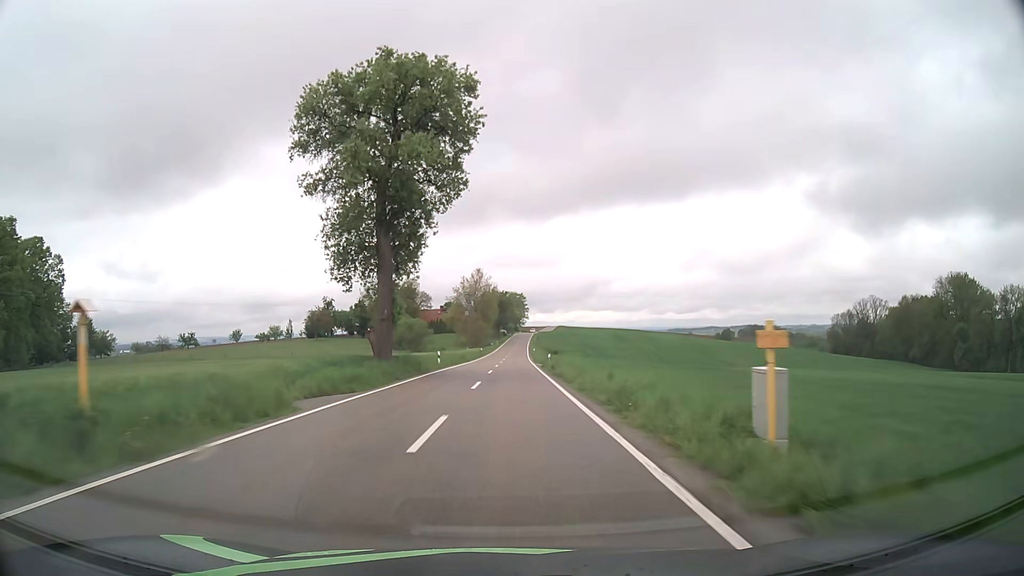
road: tertiary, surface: asphalt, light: Day
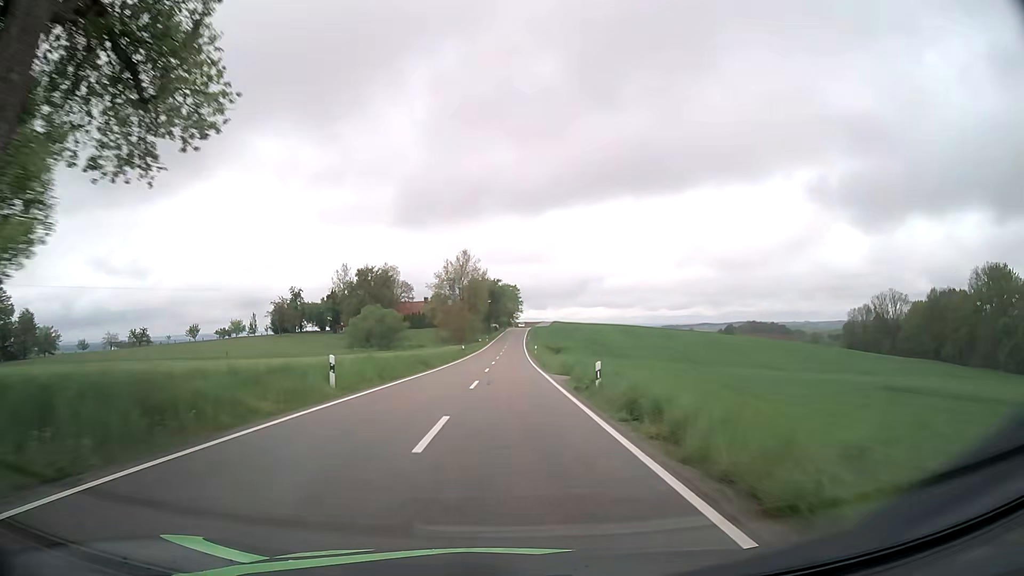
(+0.1, +25.3) m; +1°
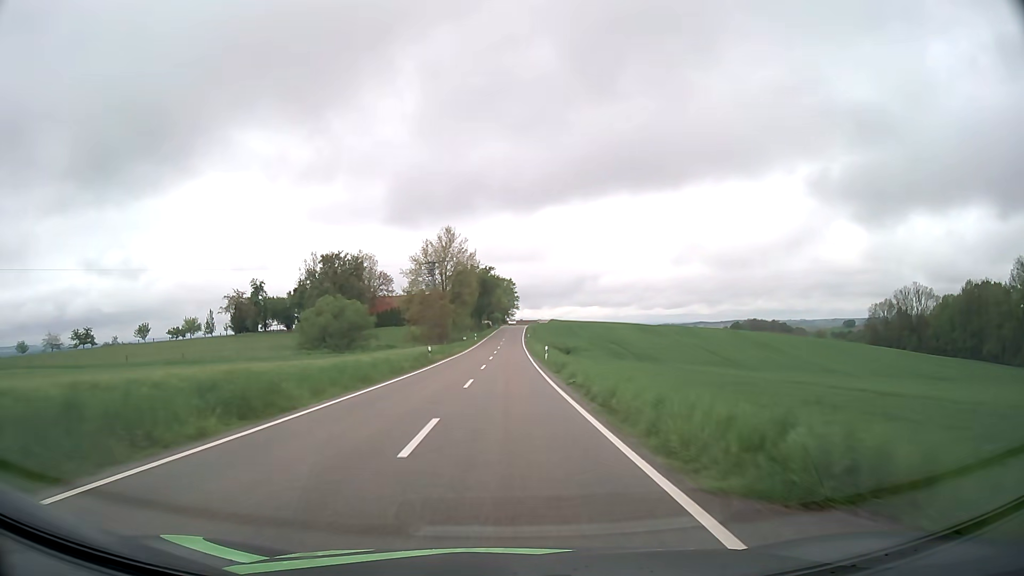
(+0.2, +25.3) m; 0°
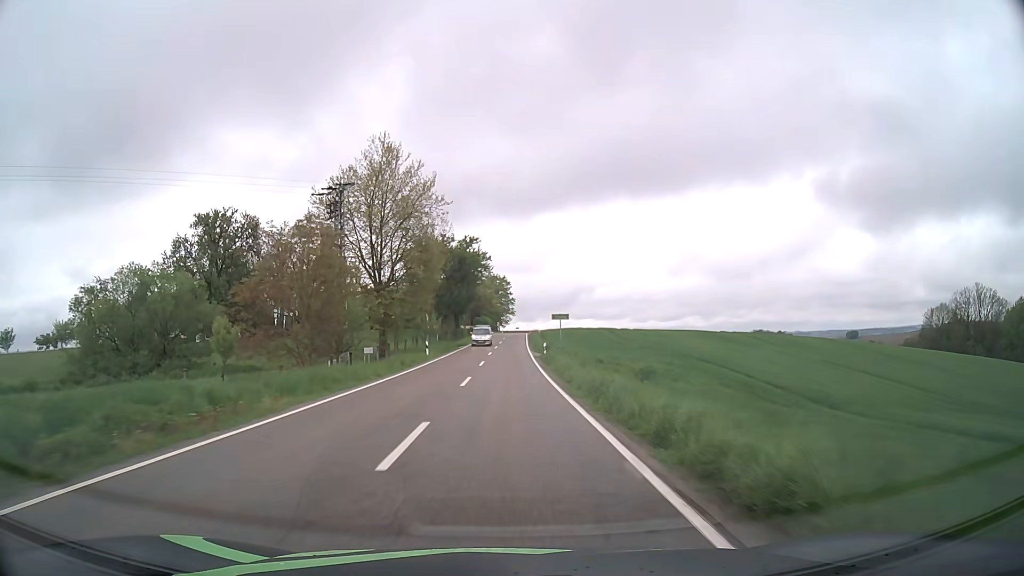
(+0.3, +50.3) m; +1°
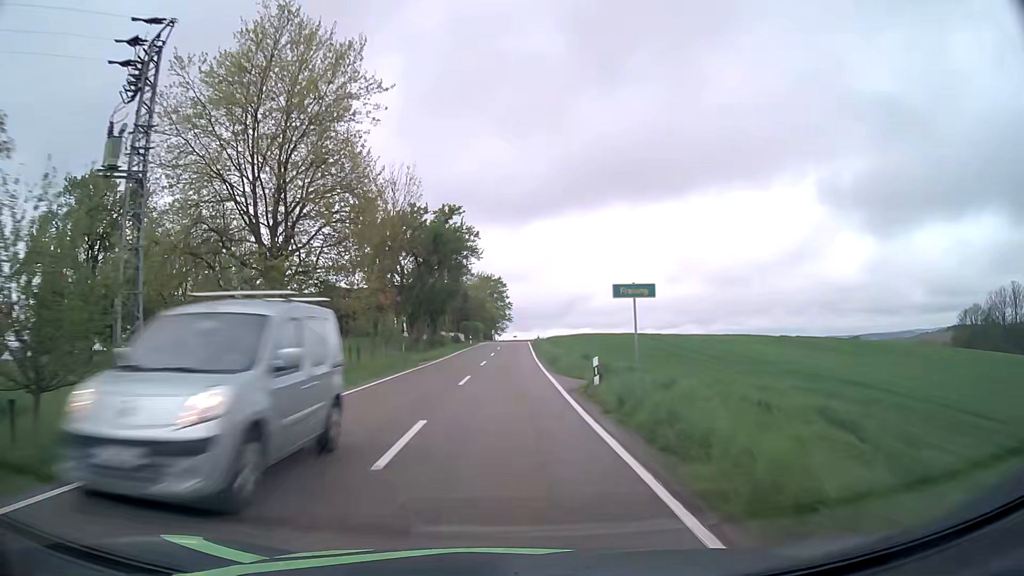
(+0.1, +24.9) m; 0°
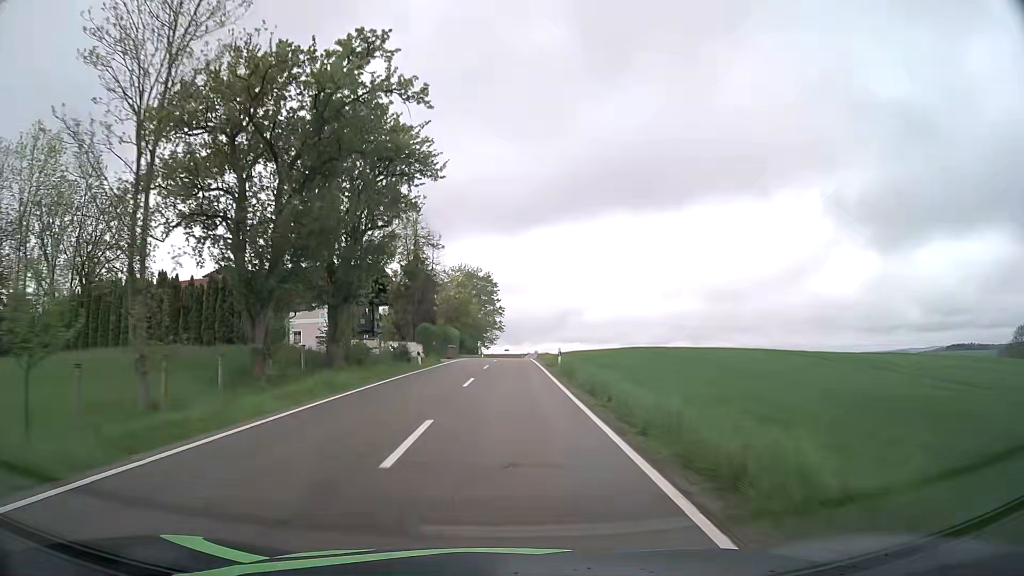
(+0.1, +37.1) m; 0°
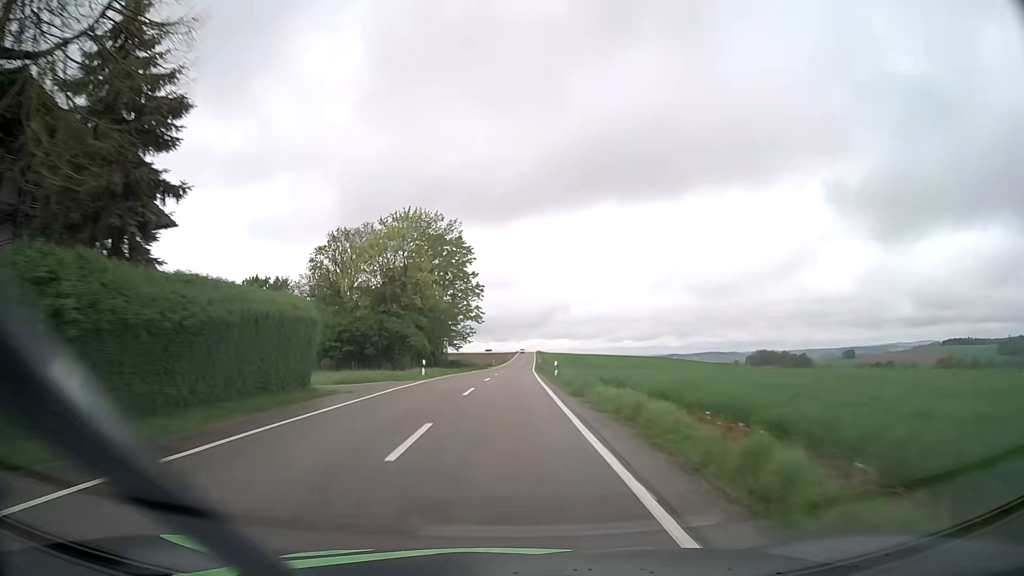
(+0.8, +49.2) m; +2°
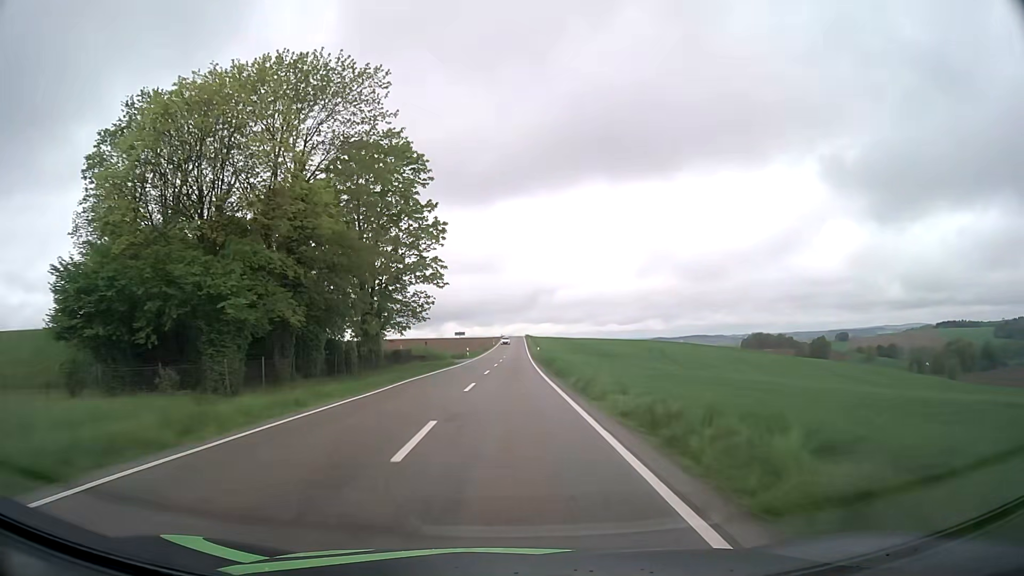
(+0.2, +37.4) m; +1°
(0, +10) (0, +20) (0, +30) (0, +40) (+1, +50) (+1, +60) (+1, +70) (+1, +80) (+1, +90) (+2, +100) m
